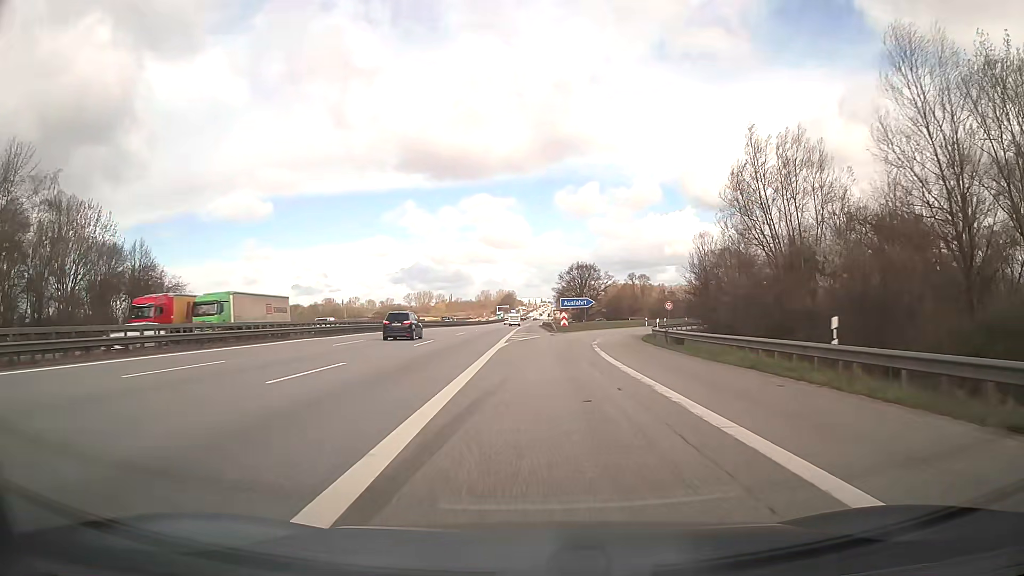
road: motorway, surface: asphalt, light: Day
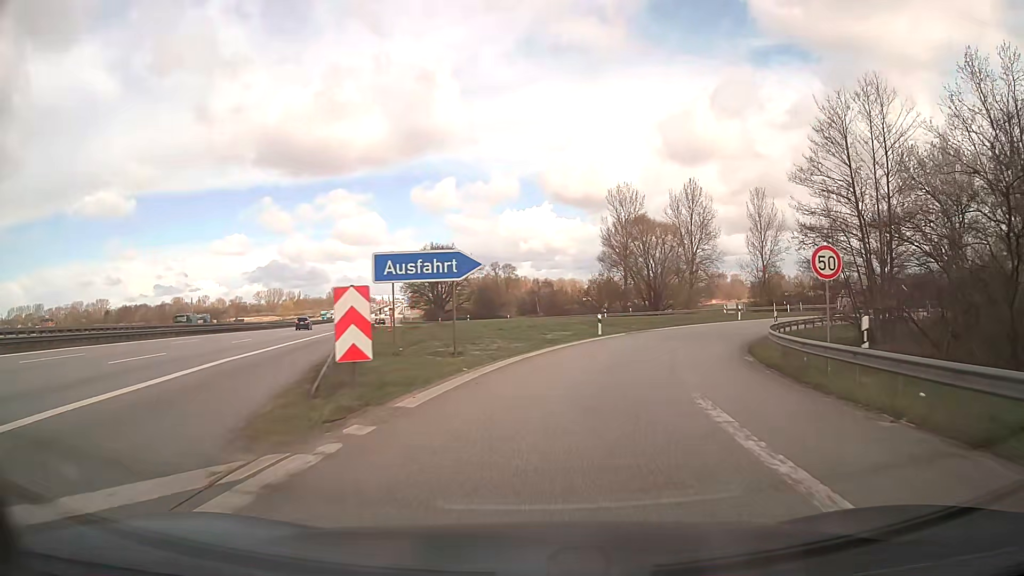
(+3.0, +47.9) m; +12°
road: motorway_link
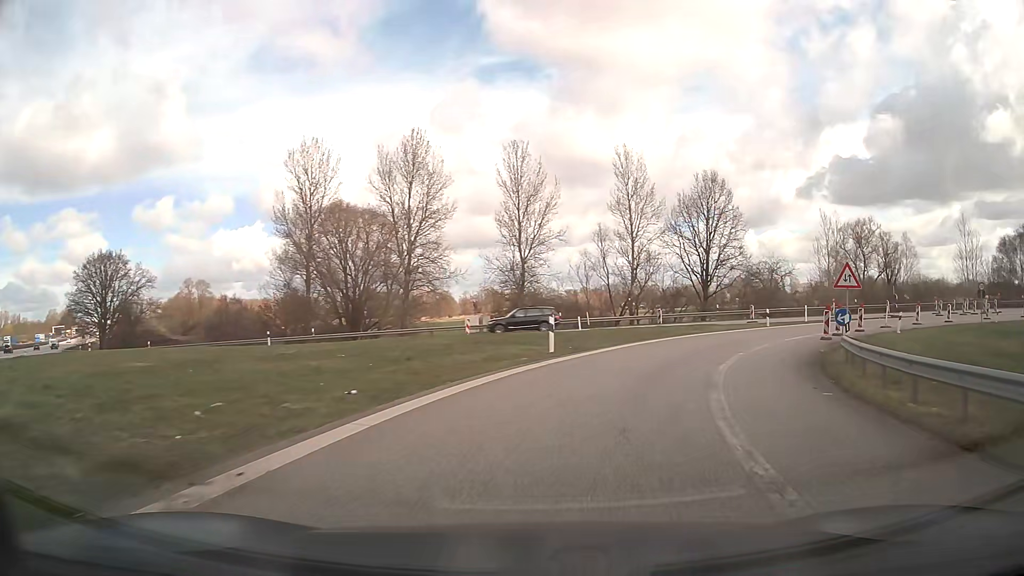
(+6.1, +31.0) m; +24°
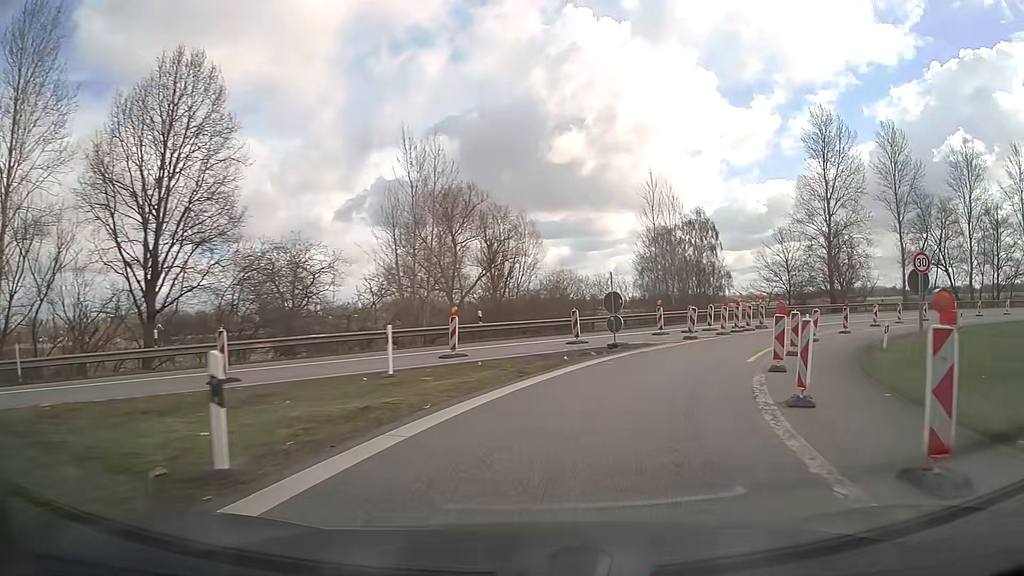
(+11.7, +32.4) m; +40°
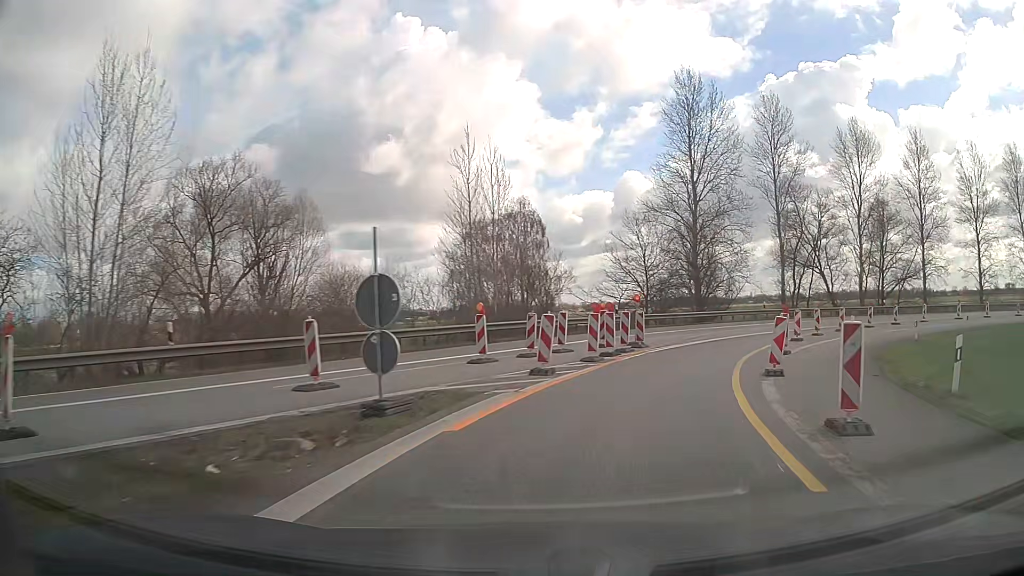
(+1.8, +13.1) m; +16°
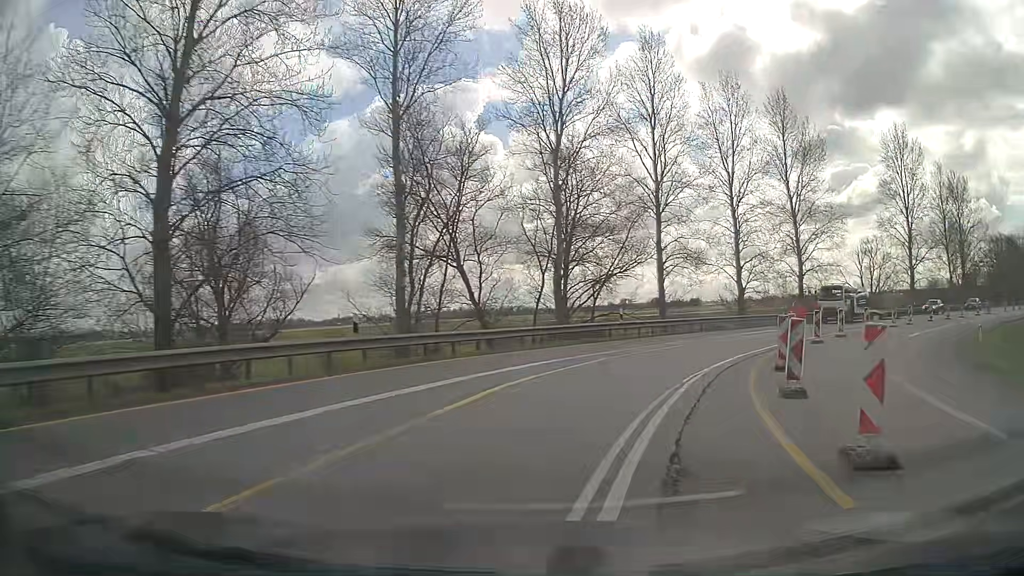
(+10.2, +31.5) m; +34°
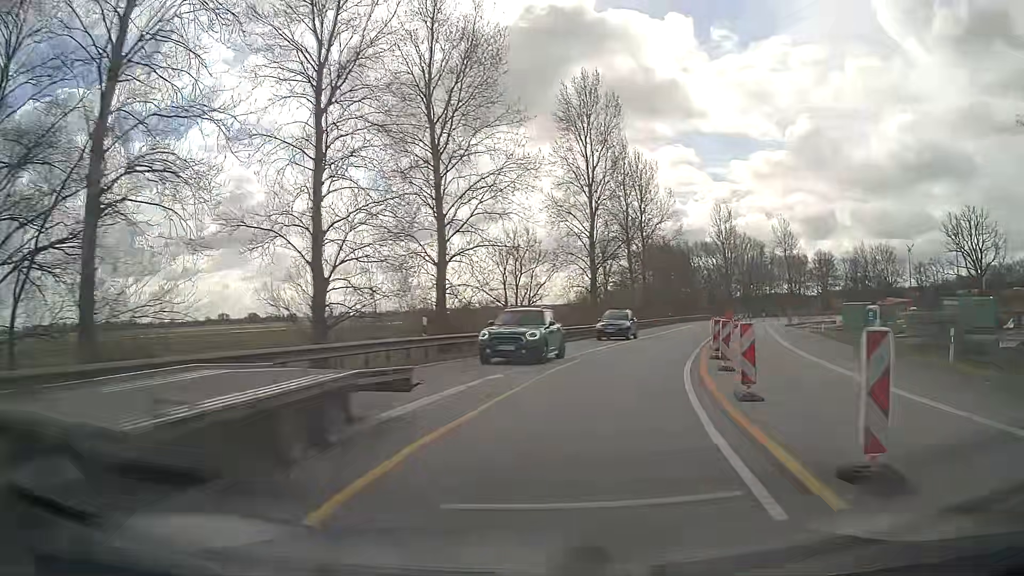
(+8.2, +26.2) m; +34°
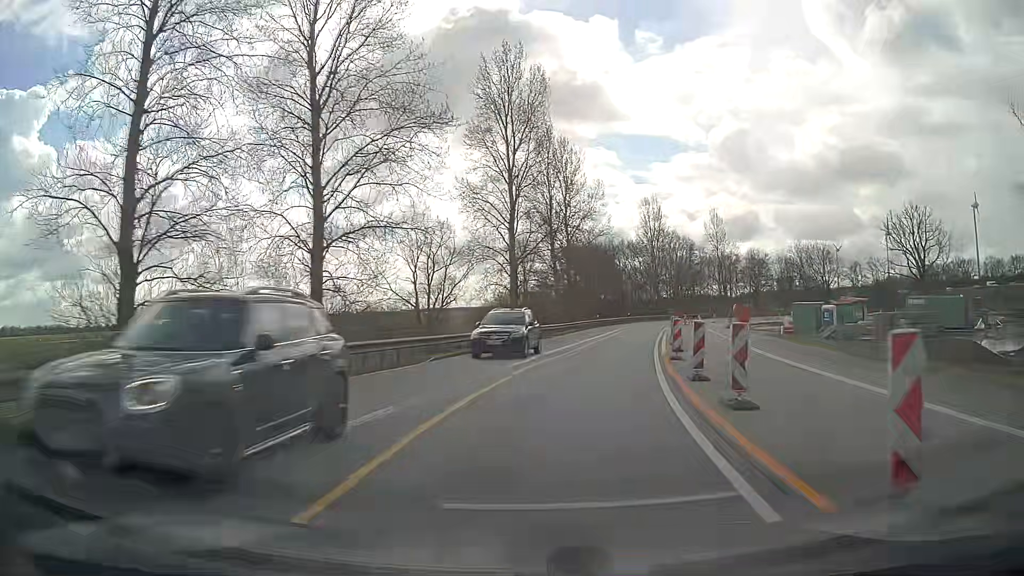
(+0.5, +7.3) m; +8°
(0, +10) (+2, +20) (+3, +30) (+5, +40) (+7, +49) (+9, +59) (+11, +69) (+14, +79) (+18, +88) (+22, +97) m
